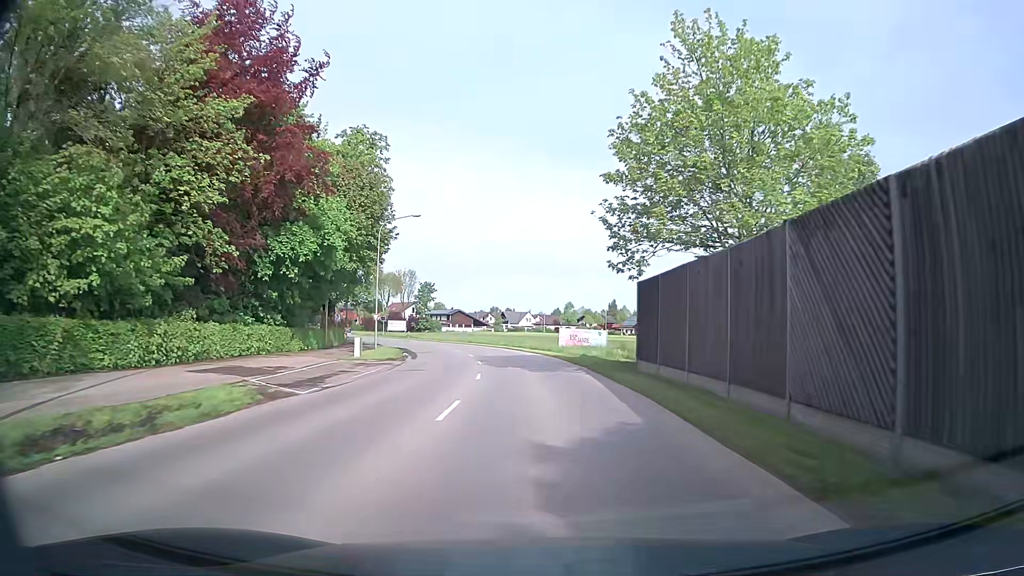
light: Day
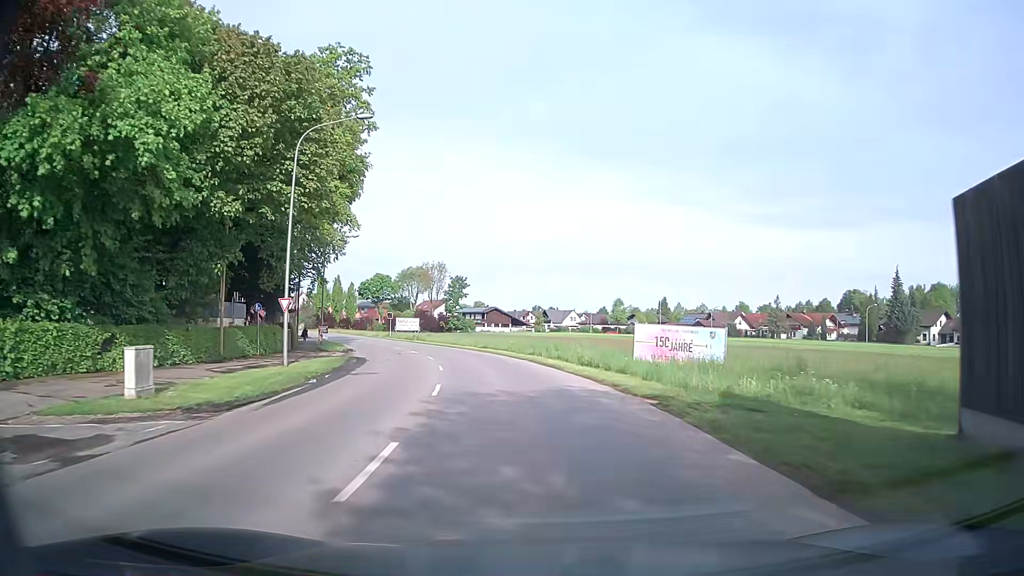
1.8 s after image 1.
(-0.4, +23.1) m; -3°
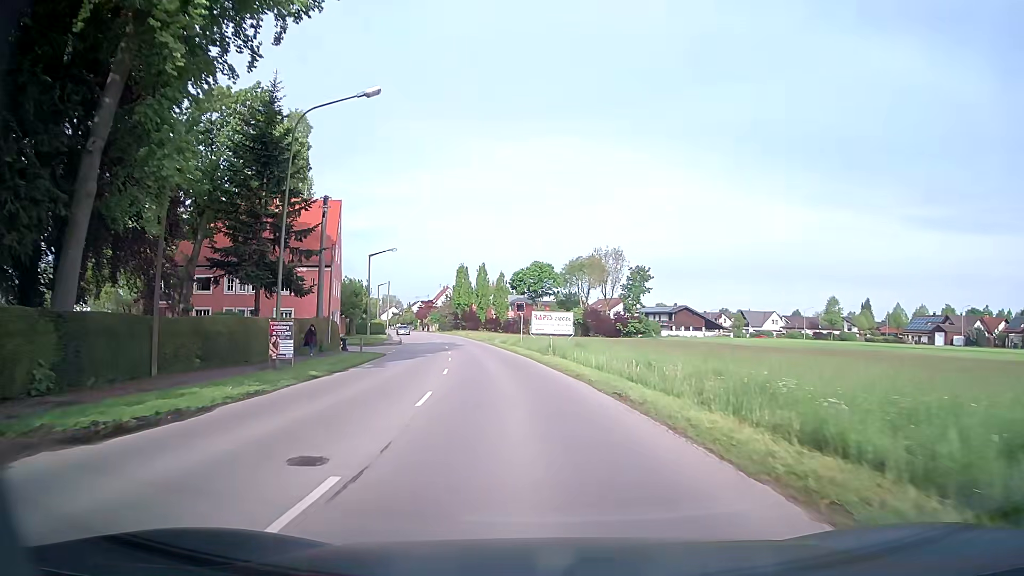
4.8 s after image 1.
(-4.7, +37.9) m; -15°
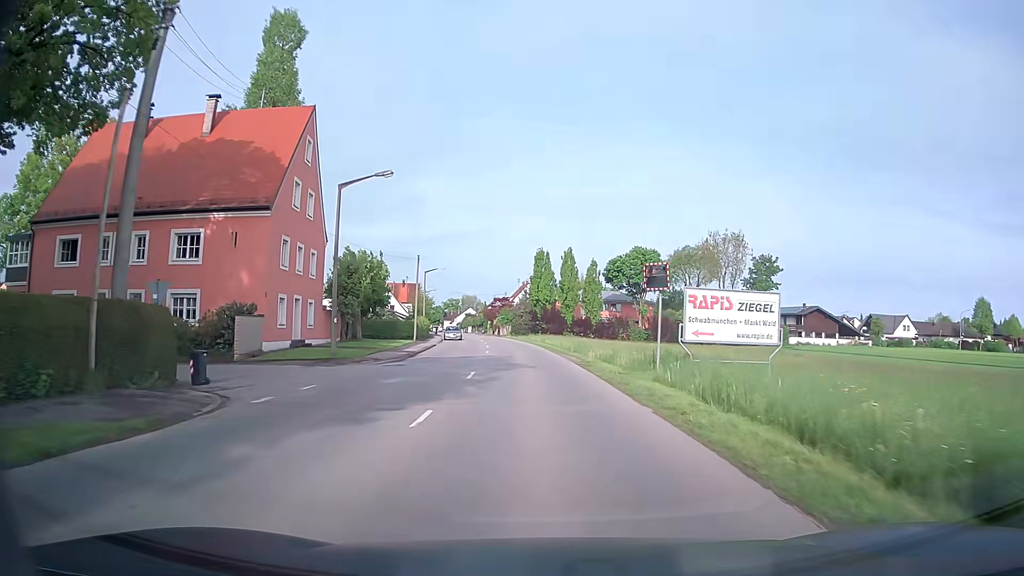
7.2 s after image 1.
(-2.2, +30.0) m; -8°
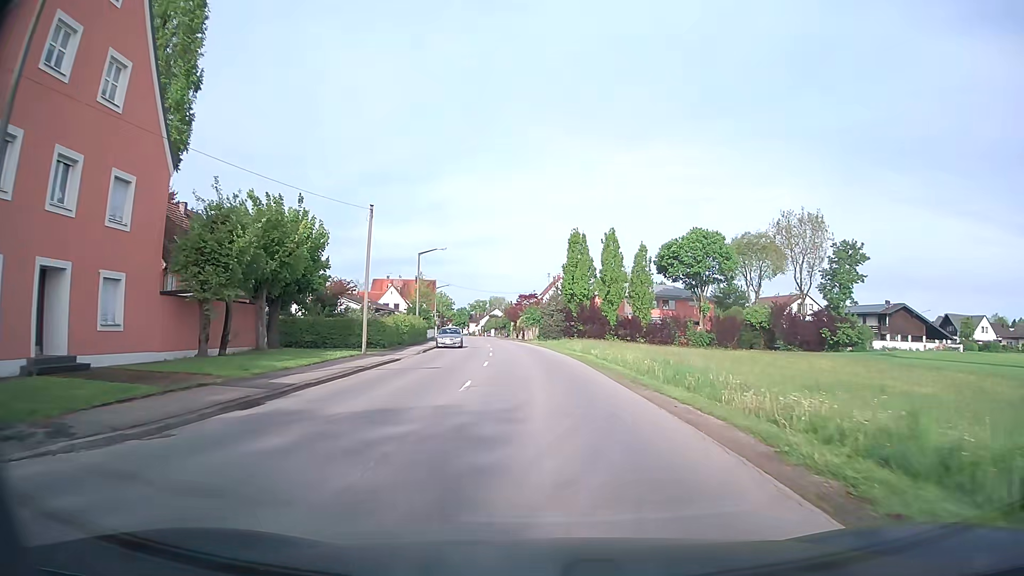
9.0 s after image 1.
(-0.4, +22.0) m; -2°
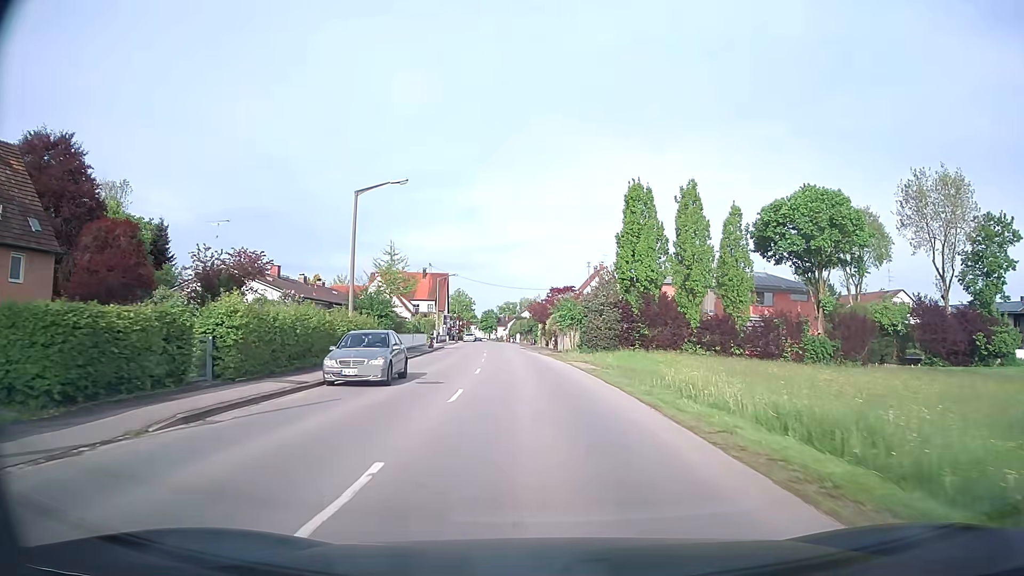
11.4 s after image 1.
(-0.7, +28.6) m; -3°
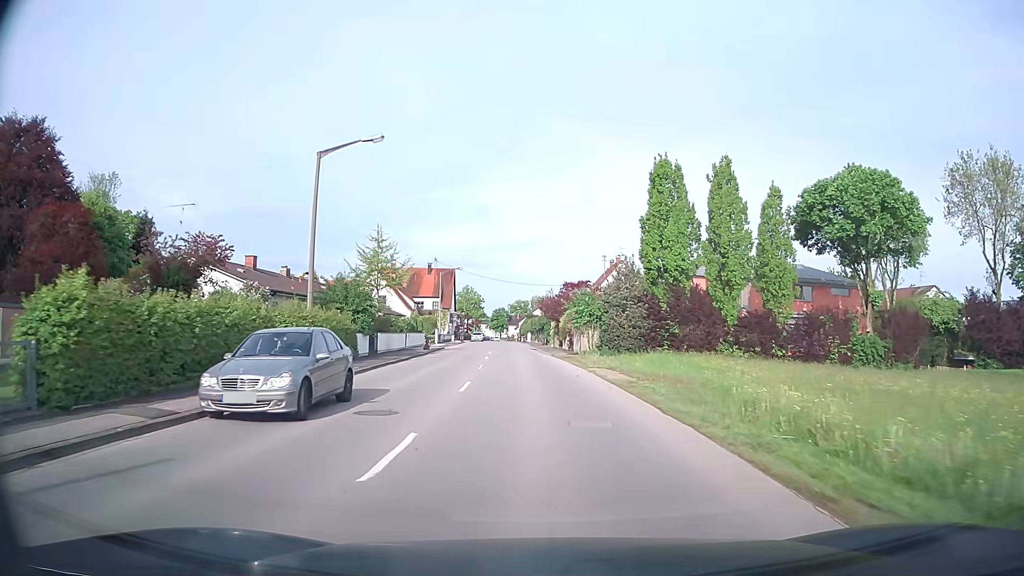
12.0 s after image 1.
(-0.1, +7.1) m; -1°
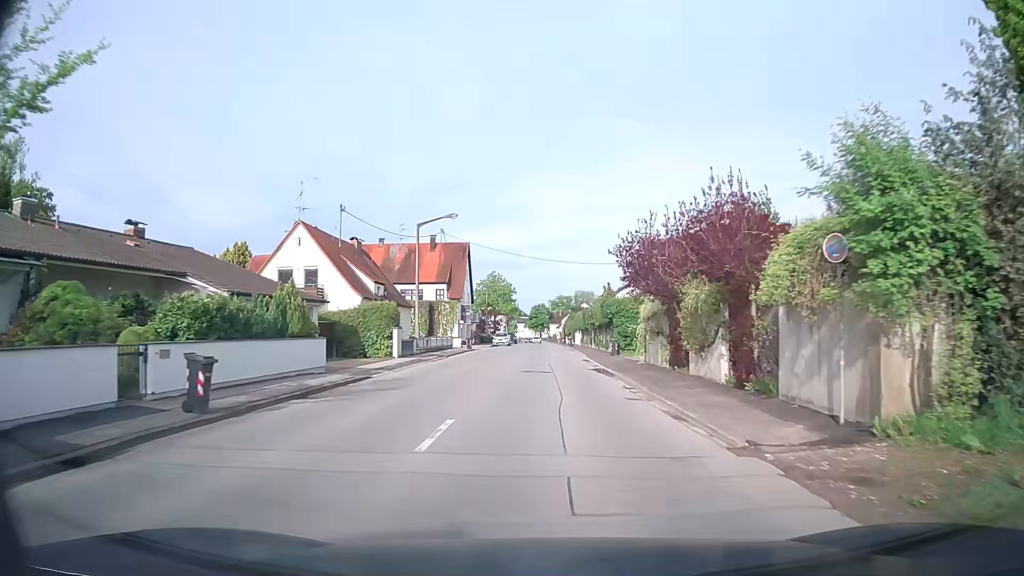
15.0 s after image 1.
(-1.5, +34.7) m; -4°
(0, +10) (0, +20) (0, +30) (0, +40) (0, +50) (0, +60) (0, +70) (0, +80) (0, +90) (0, +100) m
